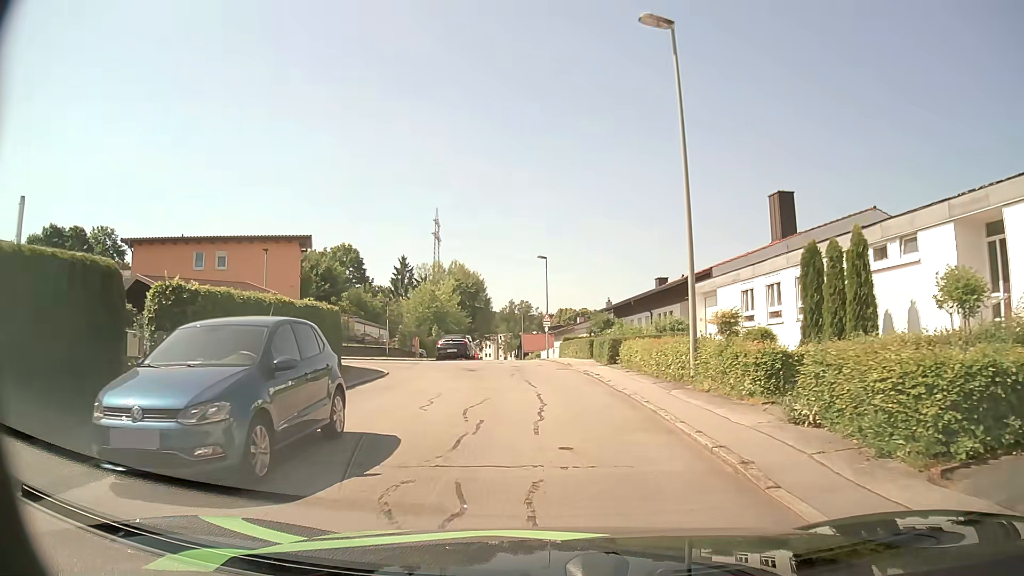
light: Day
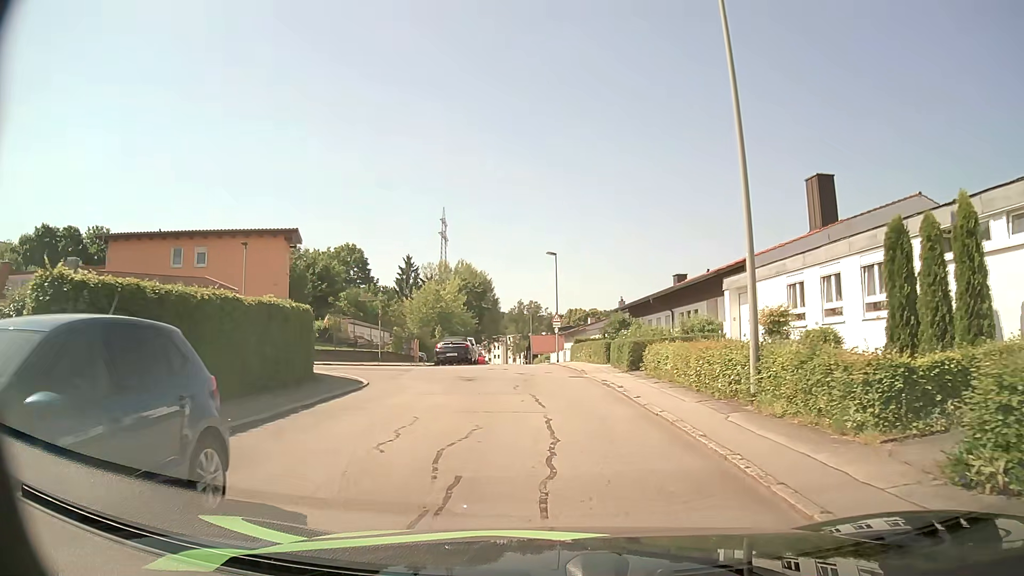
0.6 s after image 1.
(0.0, +3.5) m; -1°
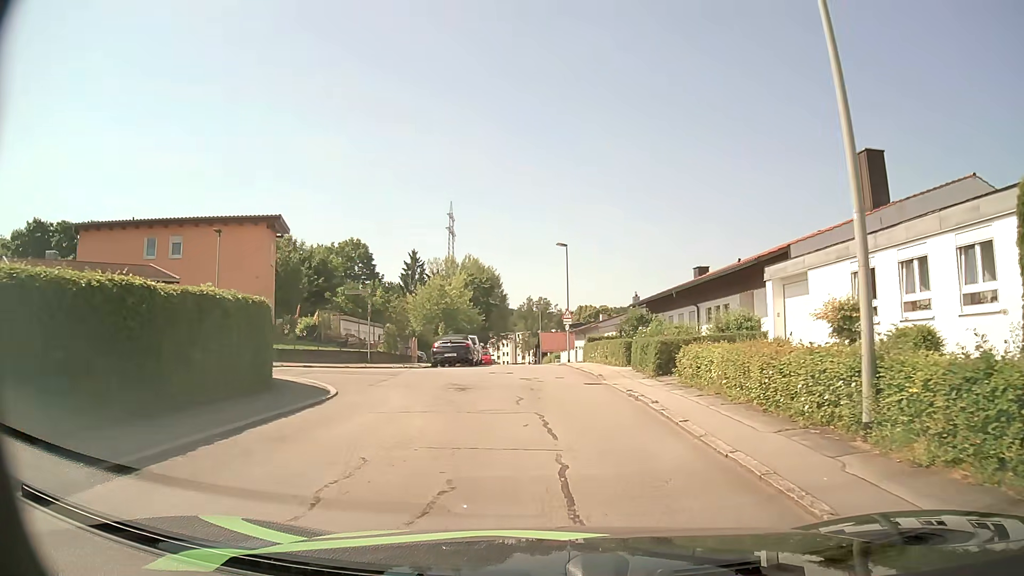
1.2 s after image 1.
(0.0, +3.6) m; -1°
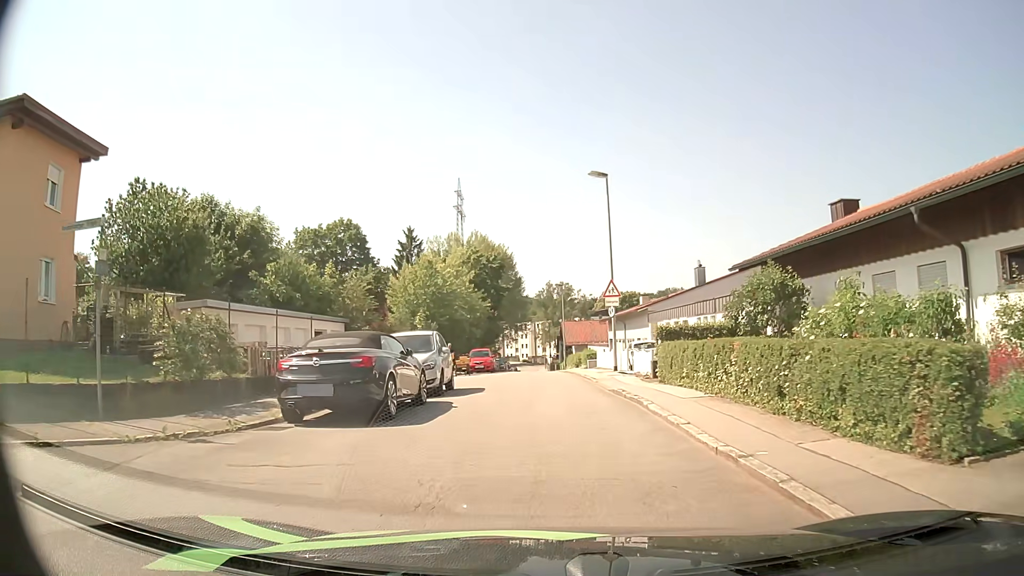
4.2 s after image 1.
(-0.4, +18.9) m; -2°
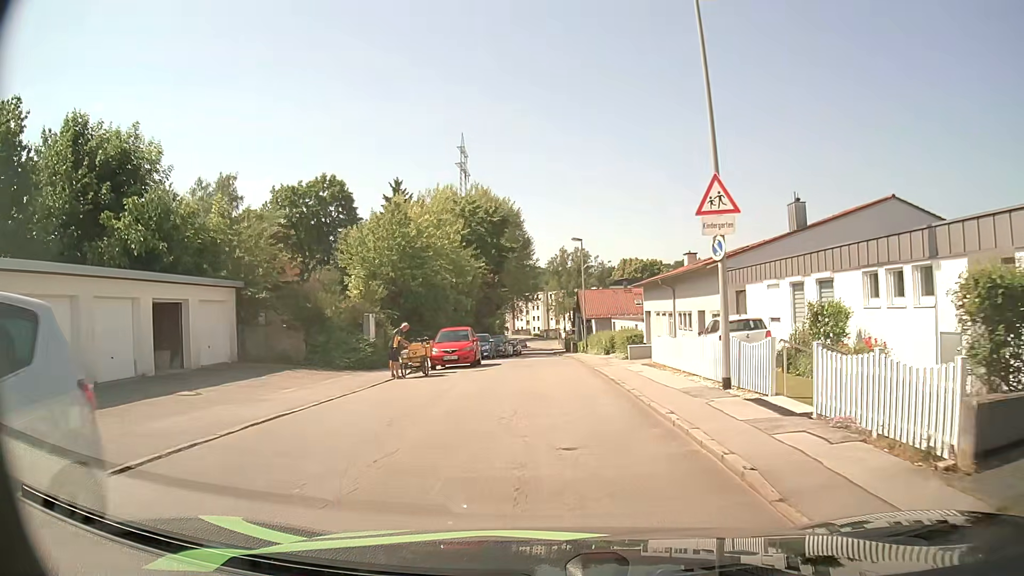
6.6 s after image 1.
(0.0, +15.8) m; -1°
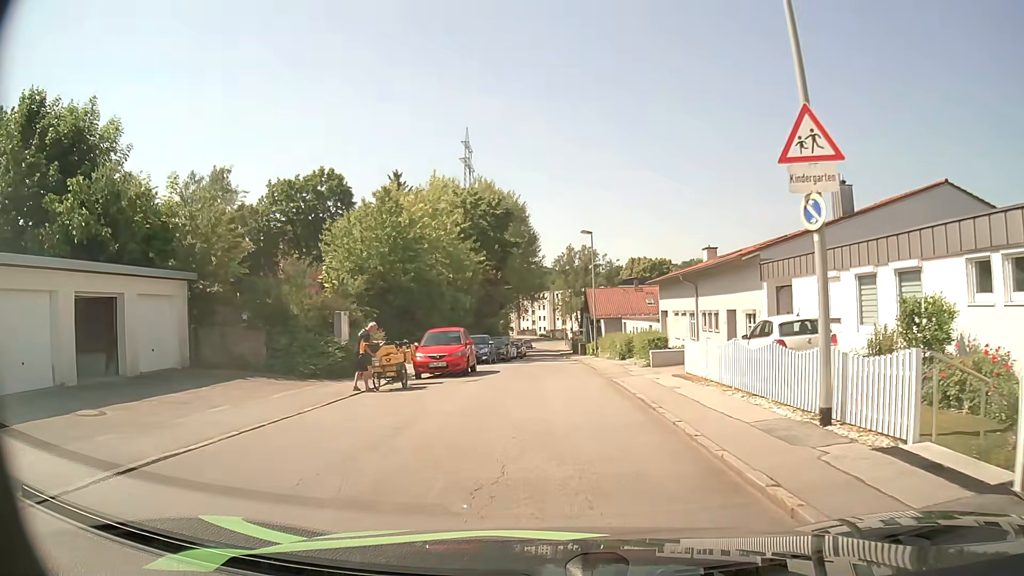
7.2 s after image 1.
(0.0, +4.0) m; -1°
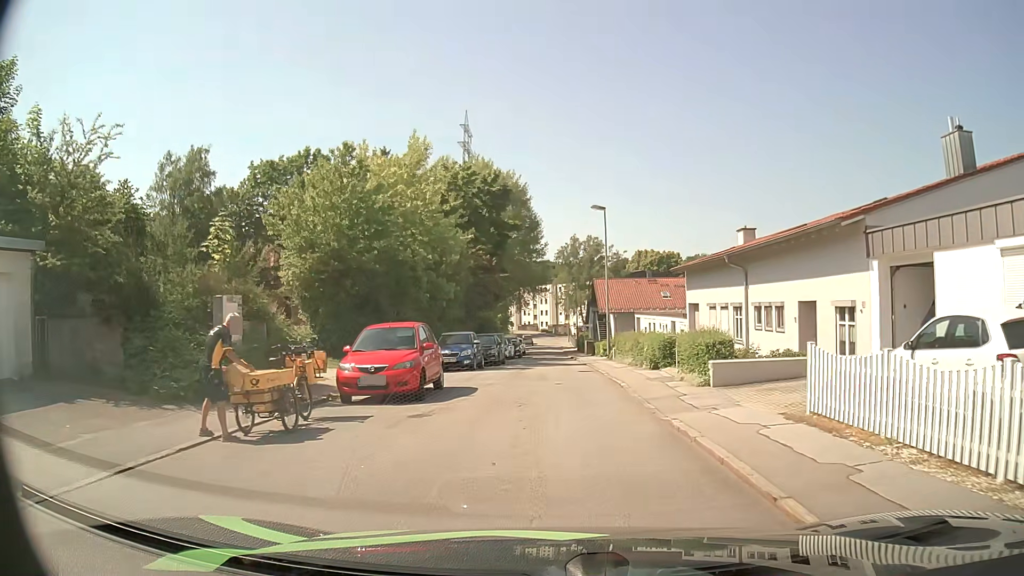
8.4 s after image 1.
(0.0, +7.7) m; 0°
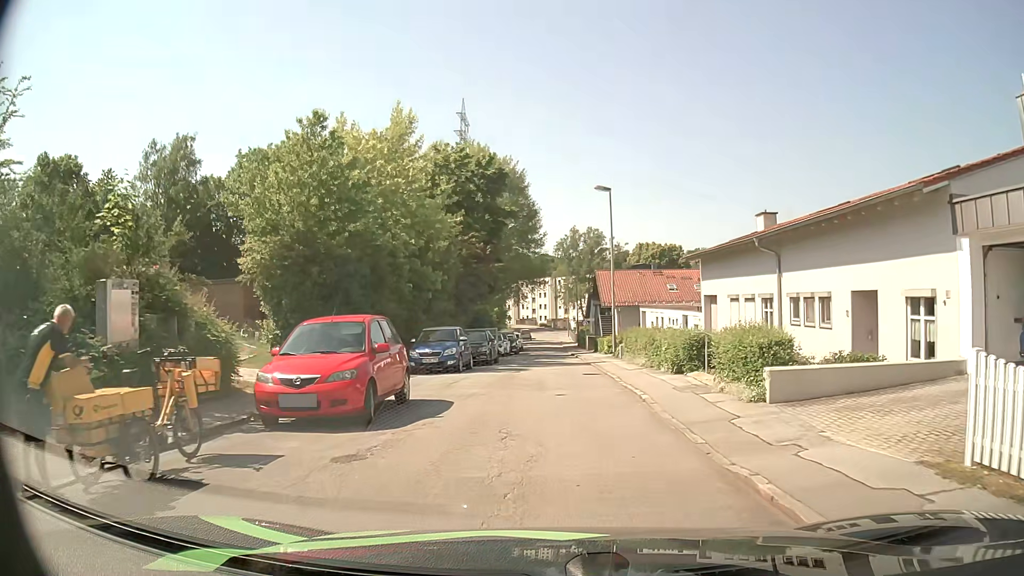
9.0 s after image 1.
(0.0, +3.7) m; +1°
(0, +10) (0, +20) (0, +30) (0, +40) (0, +50) (0, +60) (-1, +70) (-1, +80) (-1, +90) (-1, +100) m
